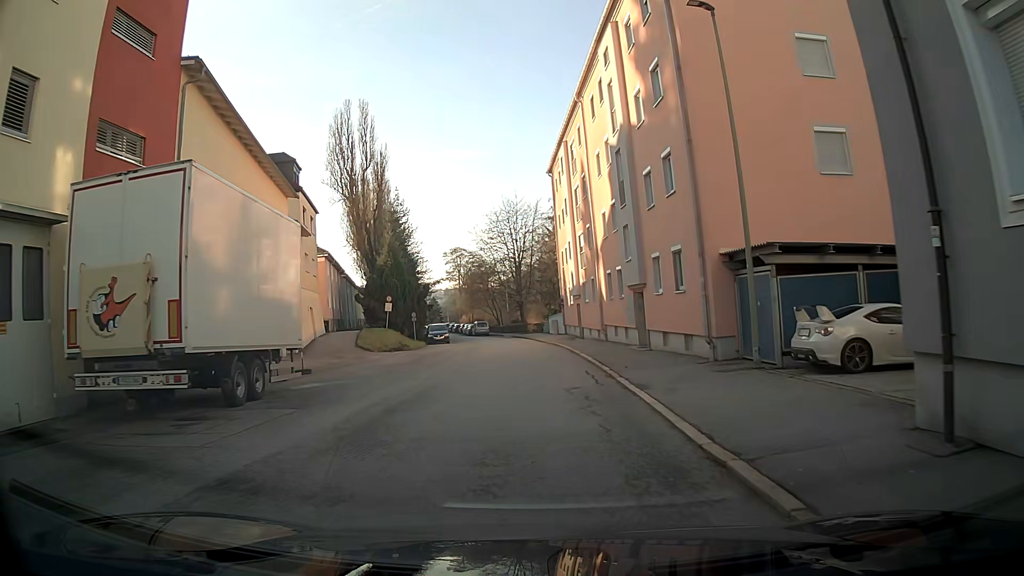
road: residential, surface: asphalt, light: Day
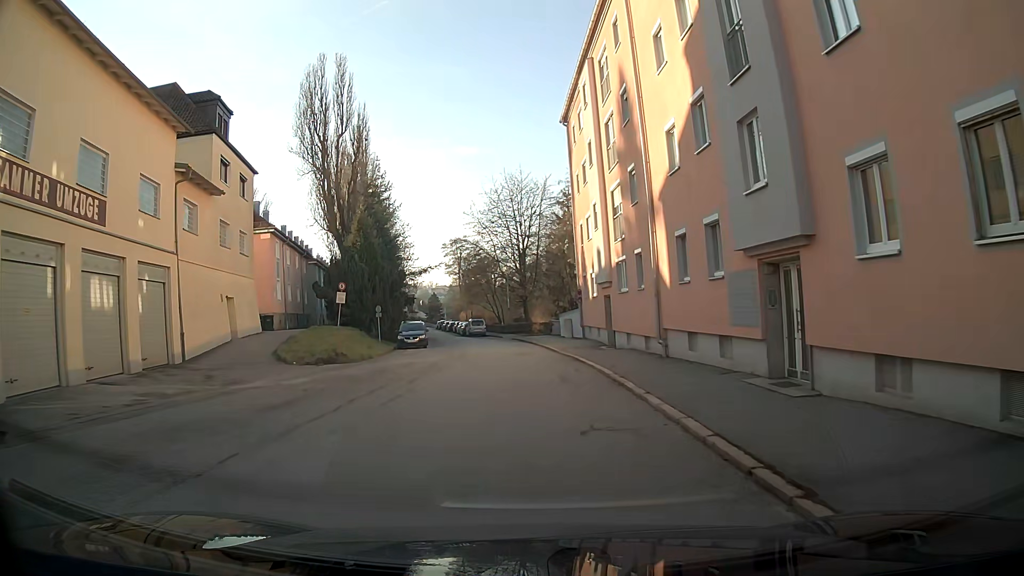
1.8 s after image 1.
(-0.1, +13.9) m; -1°
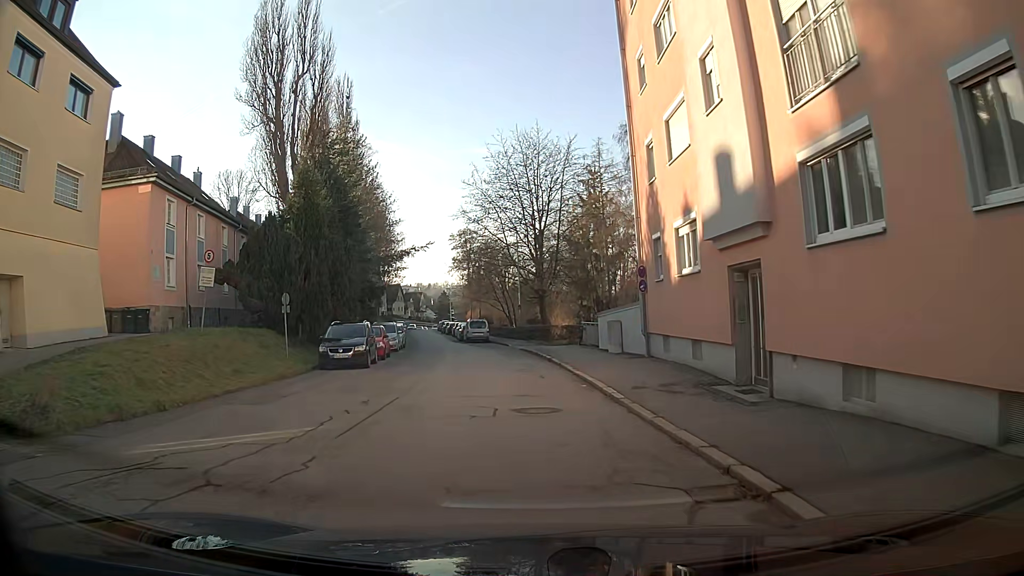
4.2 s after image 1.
(-0.2, +17.3) m; -2°
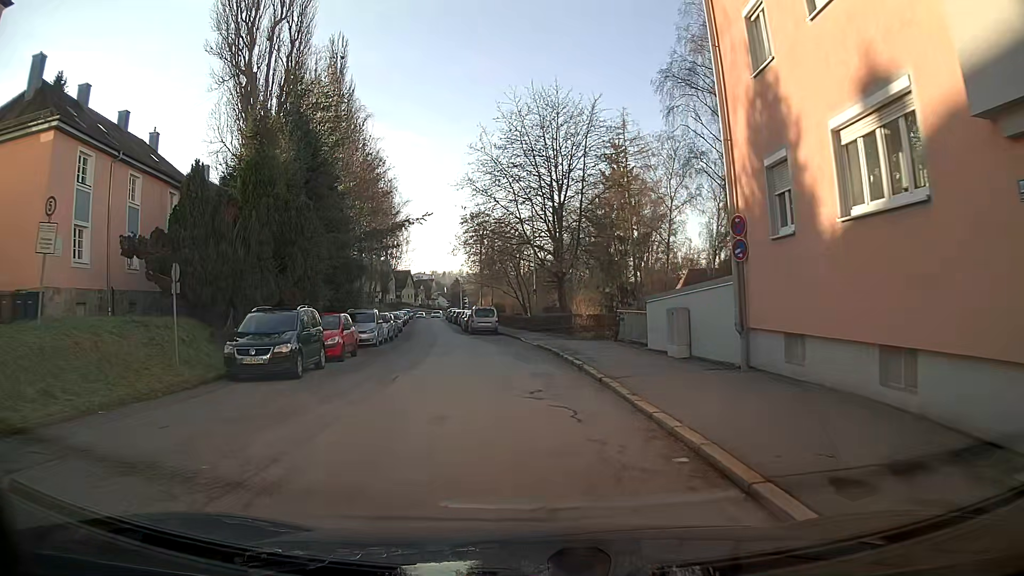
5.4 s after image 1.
(-0.1, +8.4) m; -1°
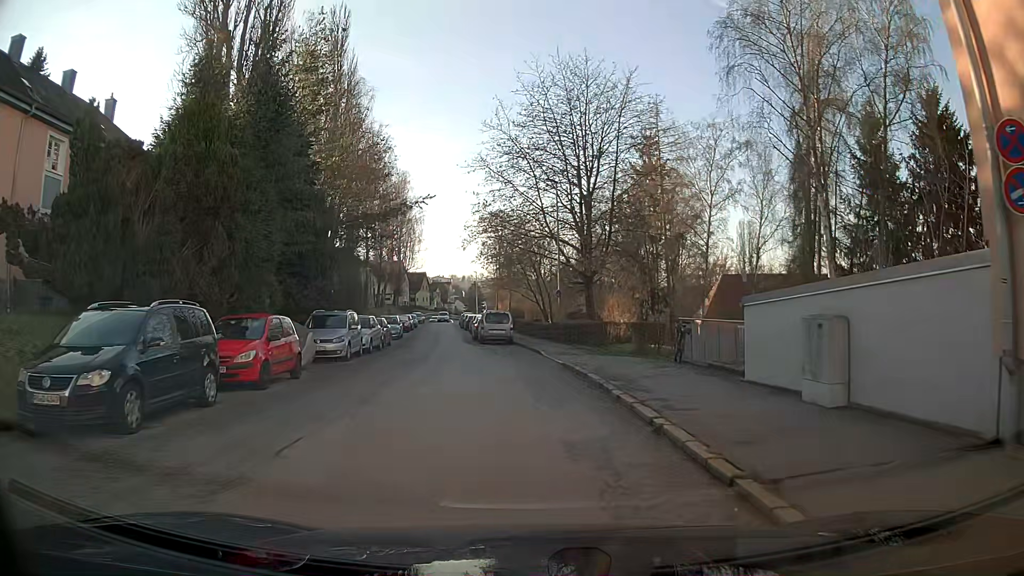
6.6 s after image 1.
(-0.1, +7.4) m; -1°
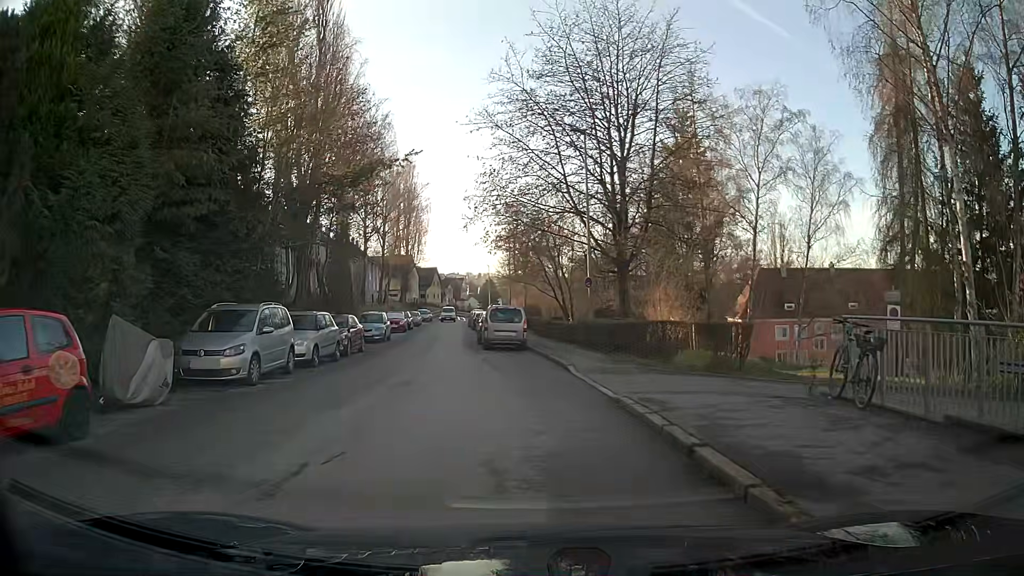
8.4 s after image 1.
(0.0, +8.6) m; -1°
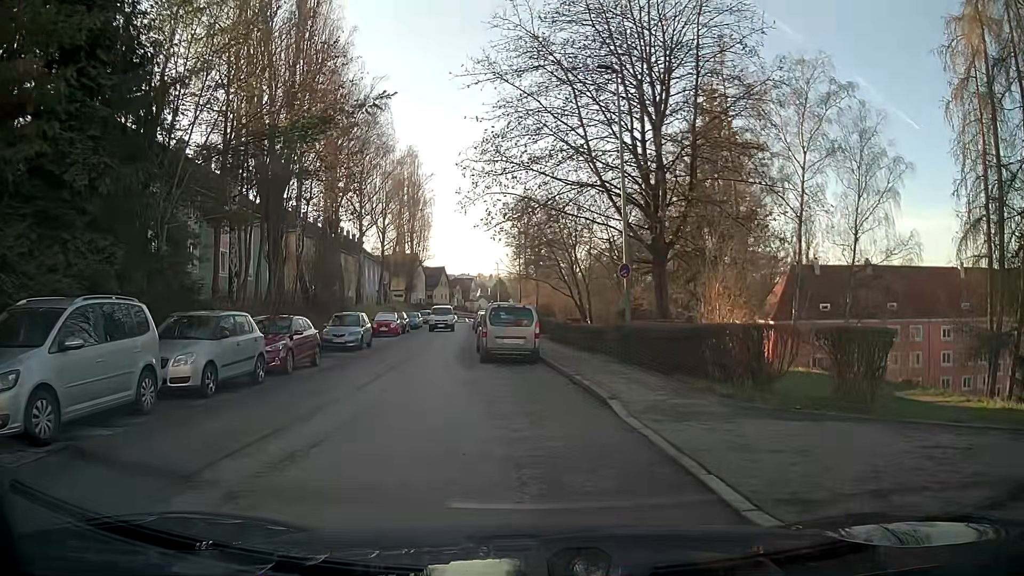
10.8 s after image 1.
(-0.1, +6.7) m; -1°
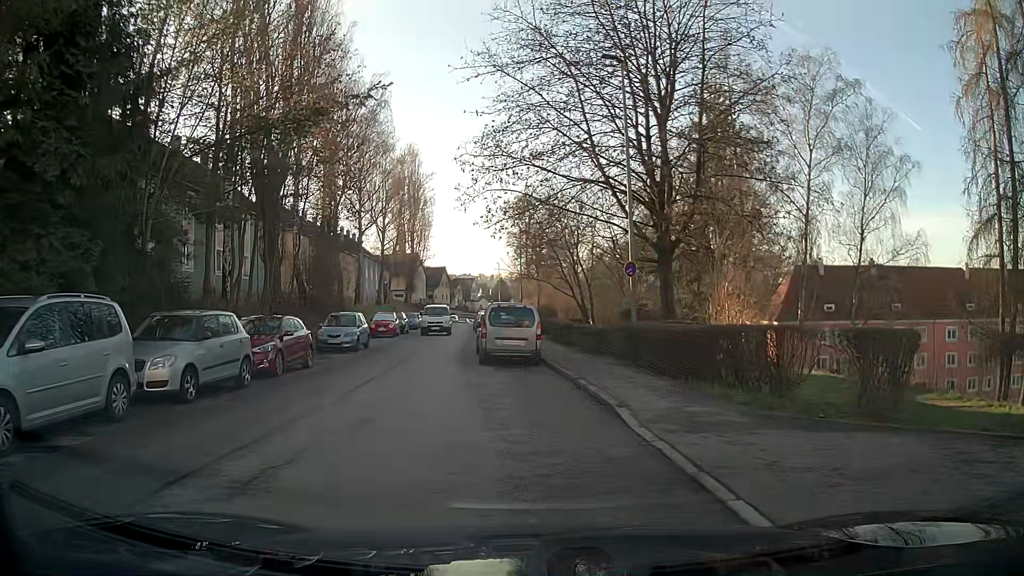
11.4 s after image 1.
(0.0, +0.8) m; 0°
(-1, +10) (-3, +20) (-5, +30) (-6, +39) (-7, +49) (-8, +59) (-9, +69) (-9, +79) (-8, +89) (-9, +99) m
